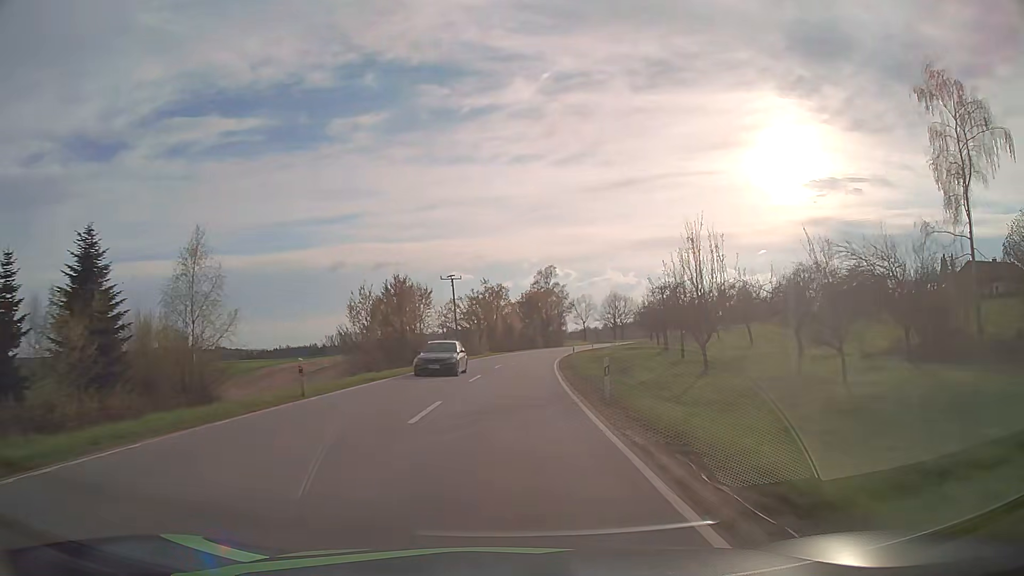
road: secondary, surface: asphalt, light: Day
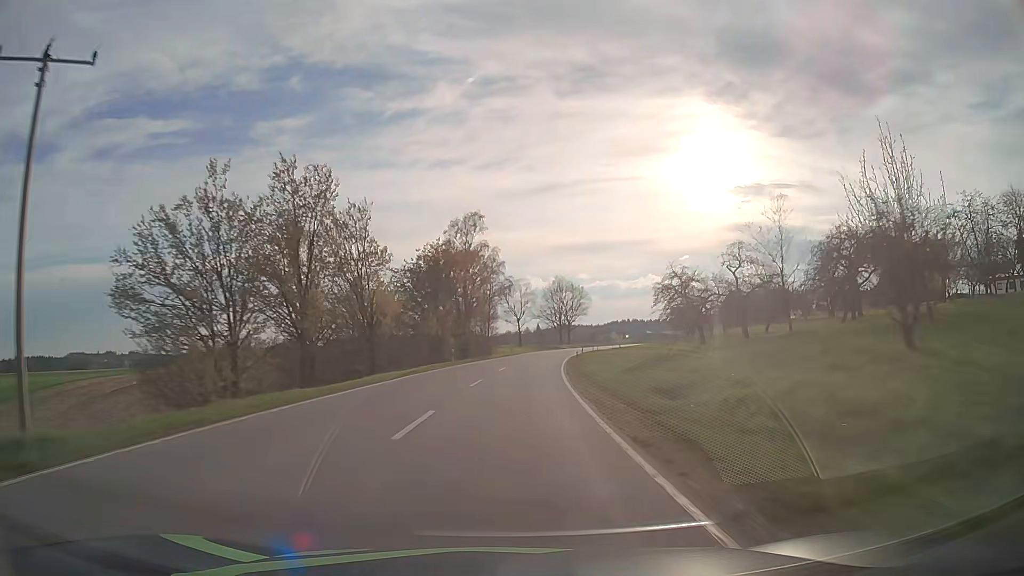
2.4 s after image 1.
(+3.6, +61.6) m; +7°
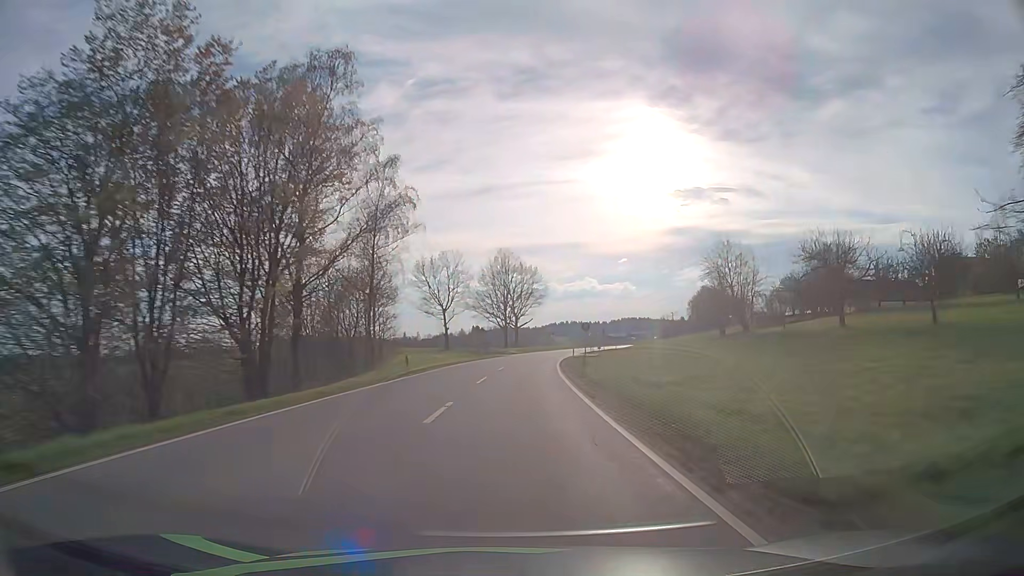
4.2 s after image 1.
(+2.2, +46.5) m; +5°
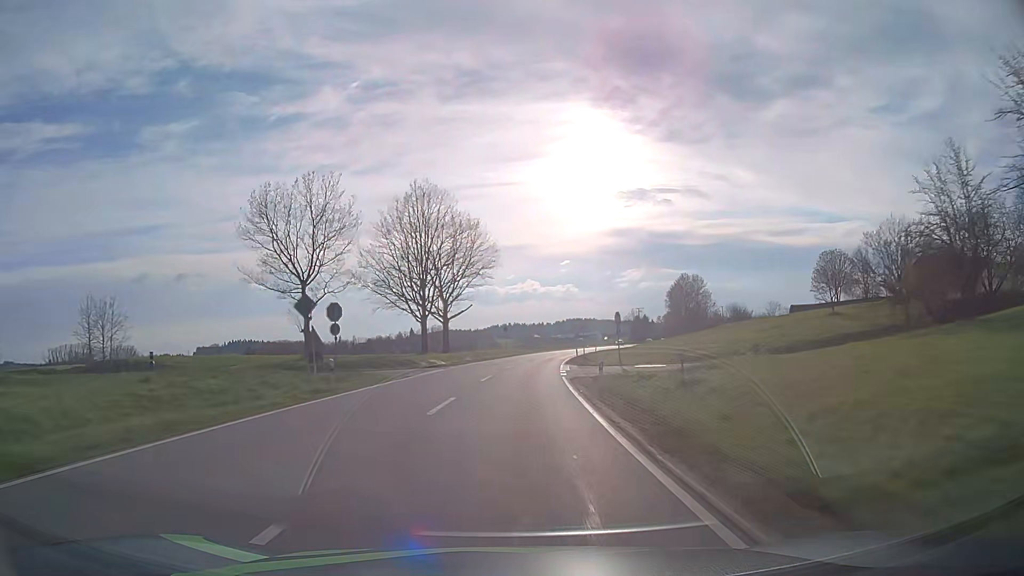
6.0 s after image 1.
(+2.2, +46.7) m; +5°
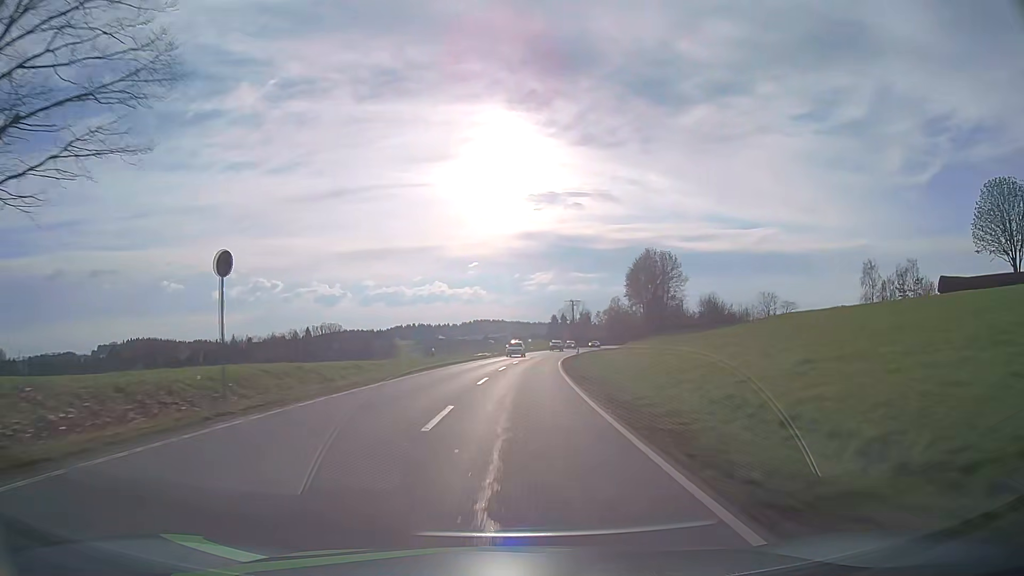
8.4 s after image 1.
(+4.0, +62.4) m; +8°
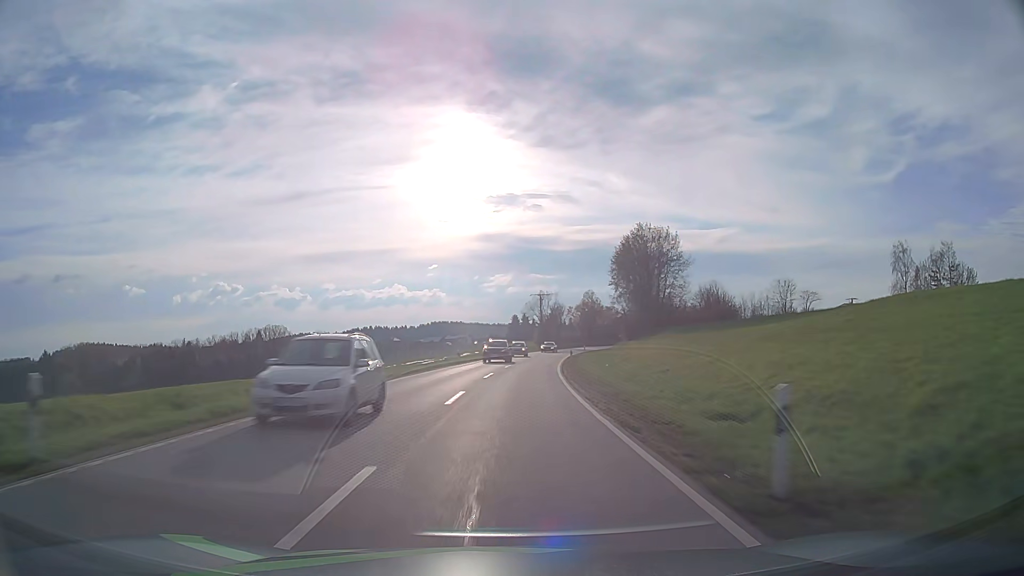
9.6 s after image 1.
(+1.0, +31.4) m; +4°
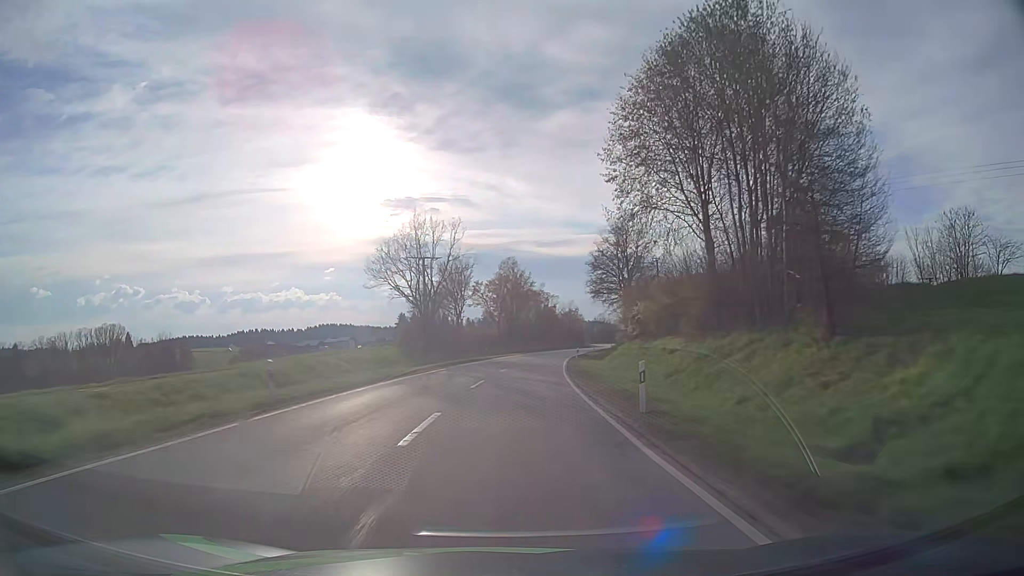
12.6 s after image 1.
(+5.6, +78.5) m; +9°
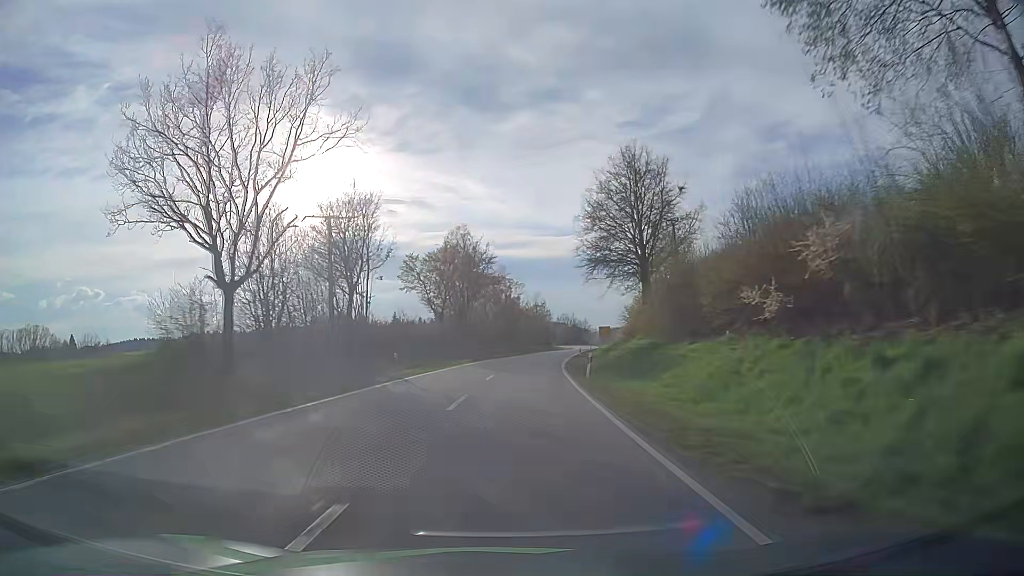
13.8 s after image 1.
(+1.1, +31.5) m; +4°
(0, +10) (0, +20) (+1, +30) (+2, +40) (+3, +50) (+4, +60) (+5, +70) (+7, +80) (+8, +90) (+10, +99) m
